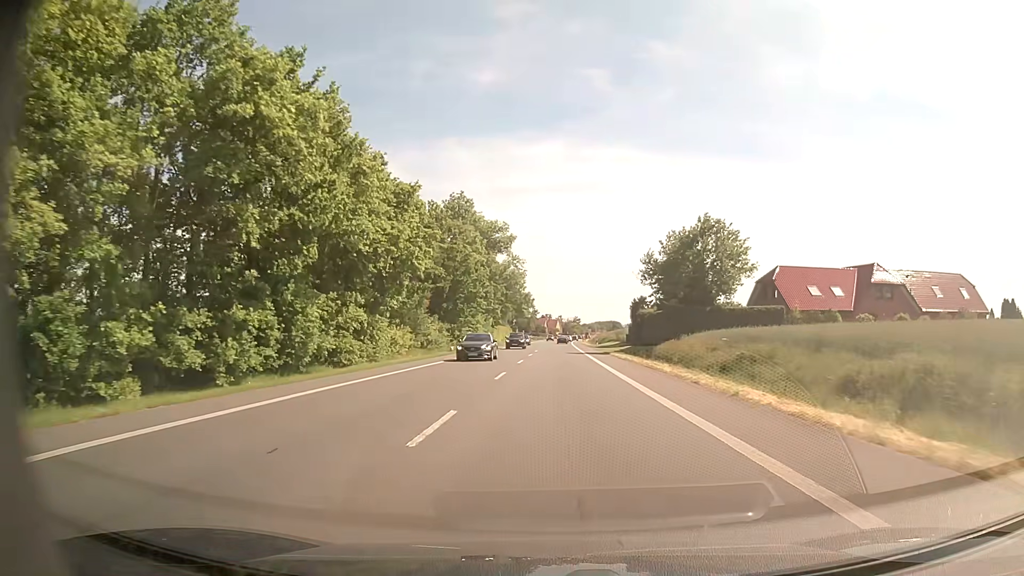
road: primary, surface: asphalt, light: Day
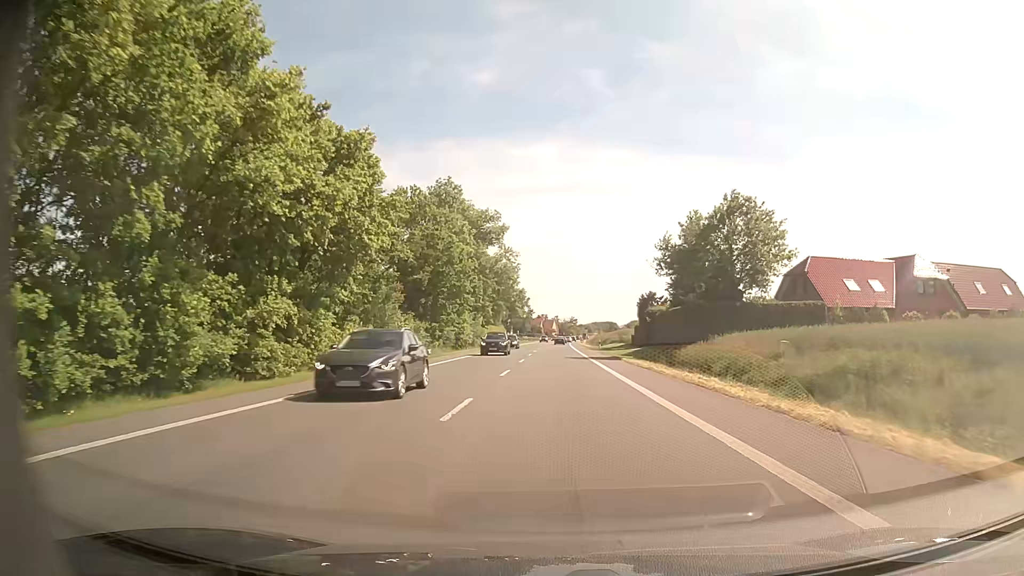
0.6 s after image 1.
(0.0, +9.7) m; 0°
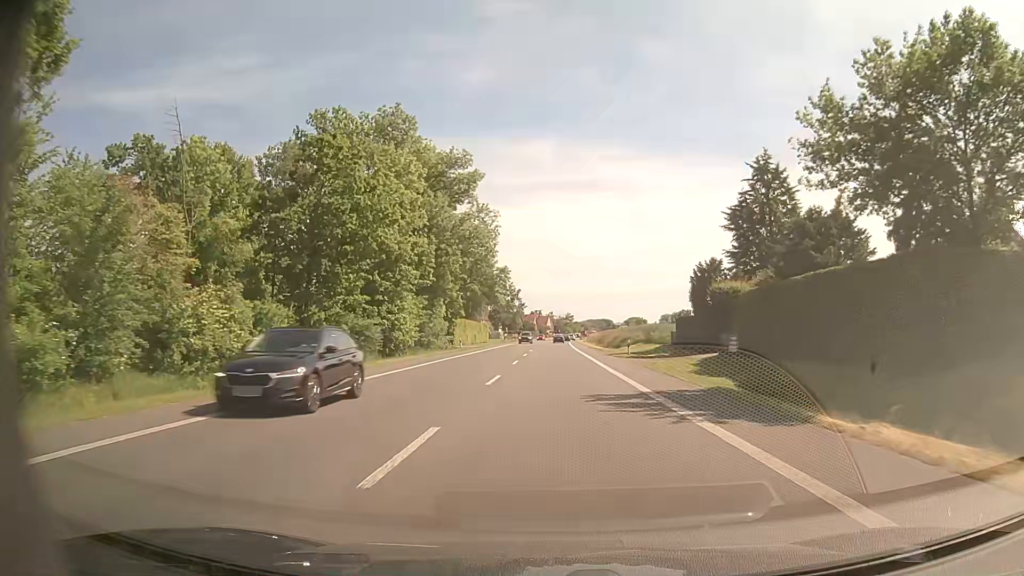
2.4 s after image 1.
(+0.2, +29.0) m; 0°
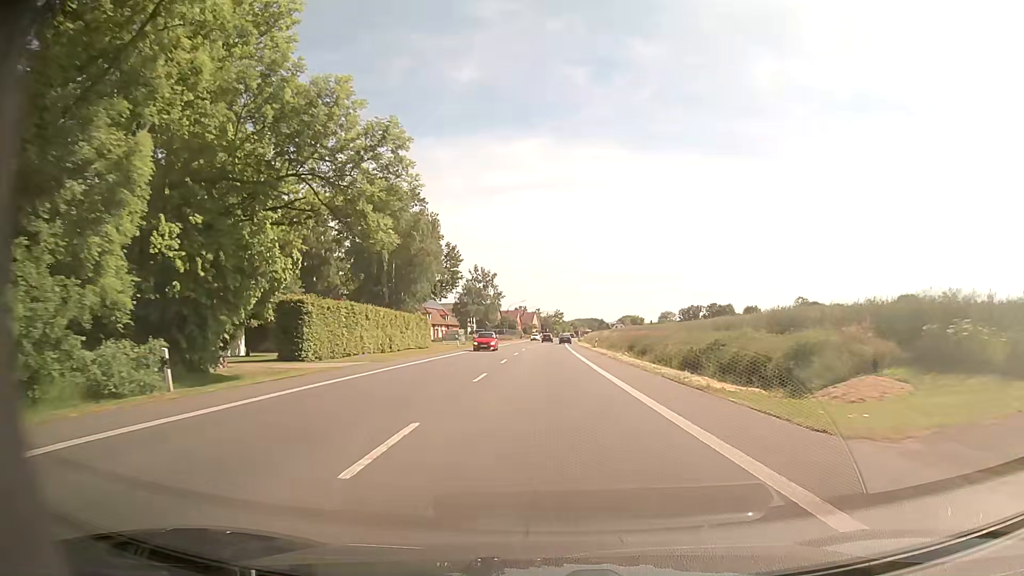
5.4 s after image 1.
(+0.5, +48.1) m; +1°
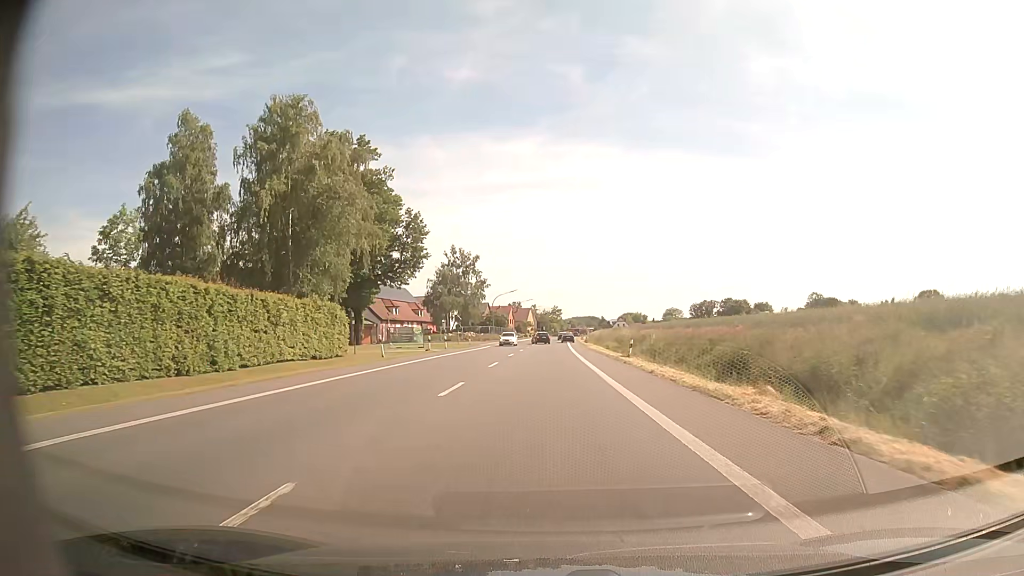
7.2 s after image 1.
(+0.2, +28.3) m; +1°
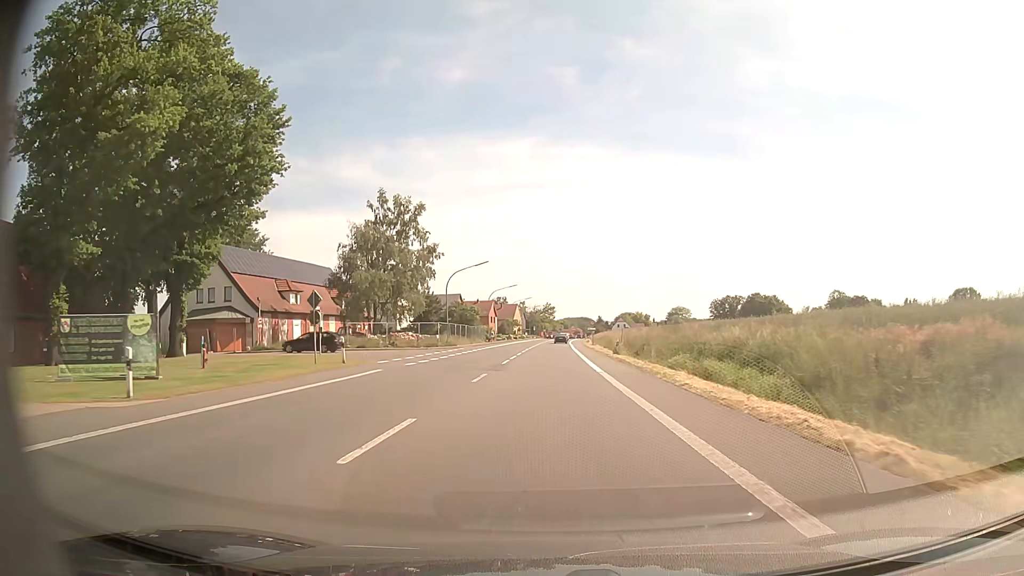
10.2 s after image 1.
(-0.1, +43.6) m; +1°
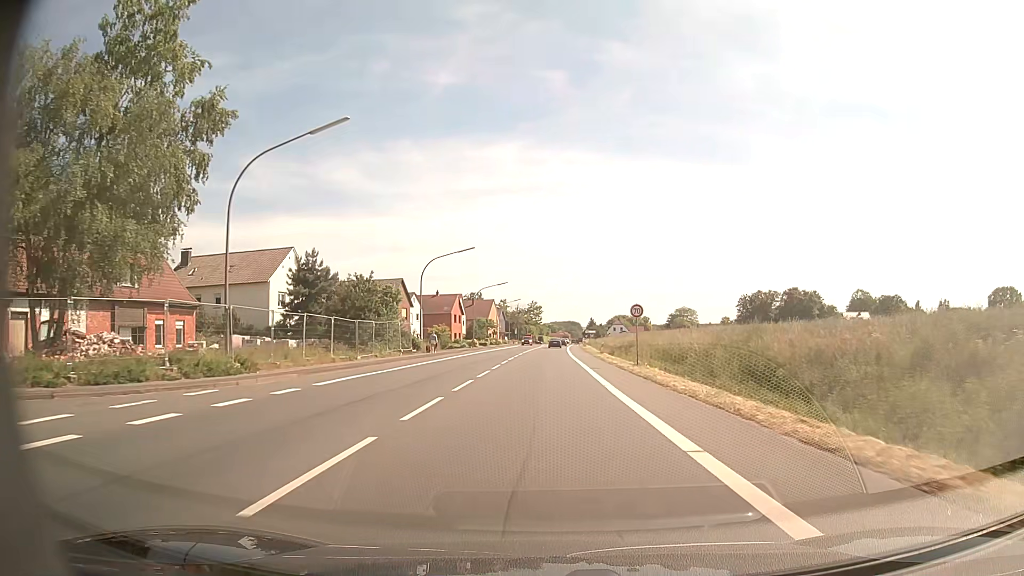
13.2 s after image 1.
(+0.2, +44.2) m; +1°
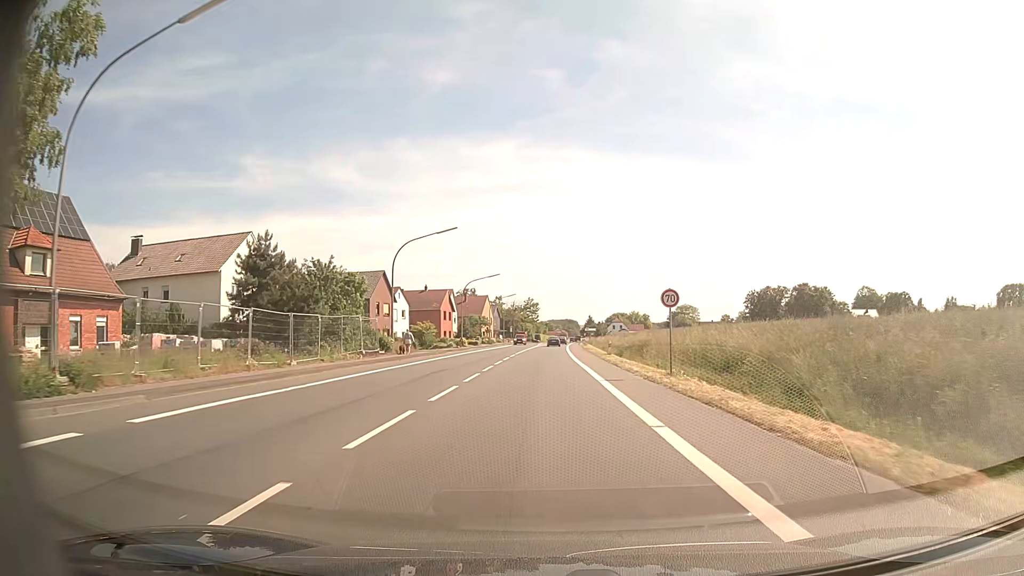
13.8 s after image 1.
(+0.1, +9.0) m; +1°
(0, +10) (0, +20) (0, +30) (0, +40) (0, +50) (0, +60) (0, +70) (+1, +80) (+1, +90) (+1, +100) m
